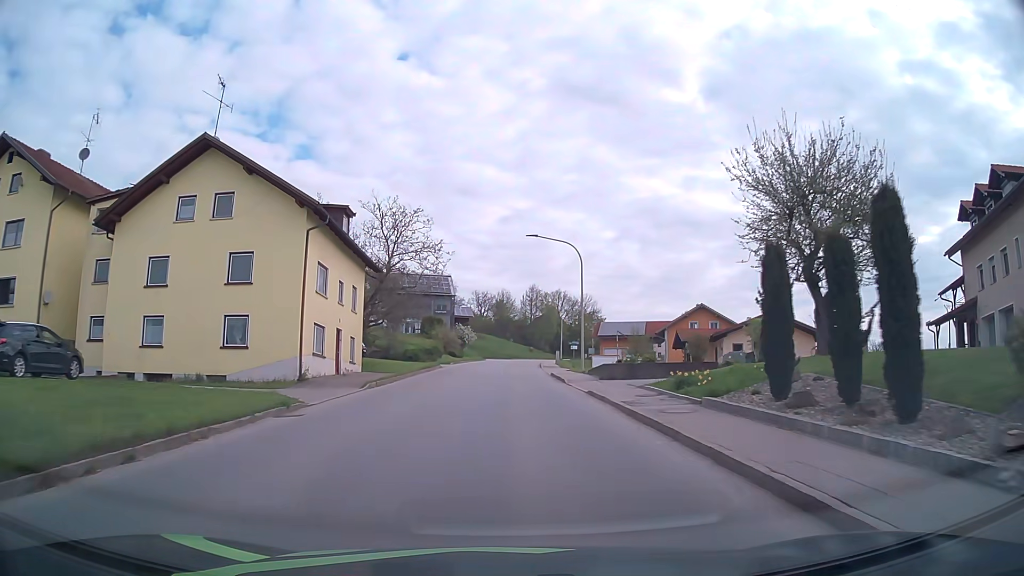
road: tertiary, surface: asphalt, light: Day
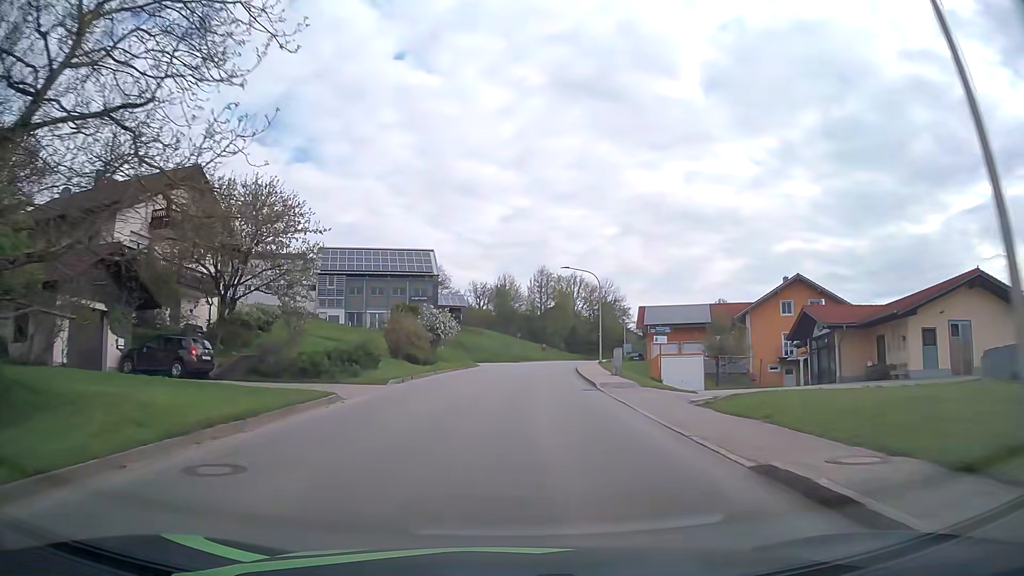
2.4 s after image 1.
(-0.2, +30.6) m; 0°
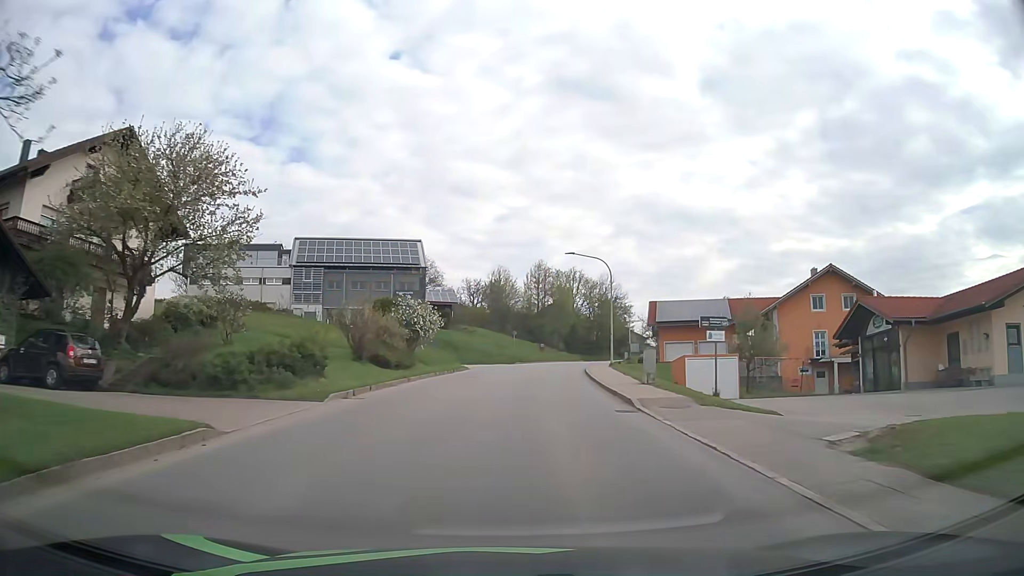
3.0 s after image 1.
(0.0, +7.7) m; 0°
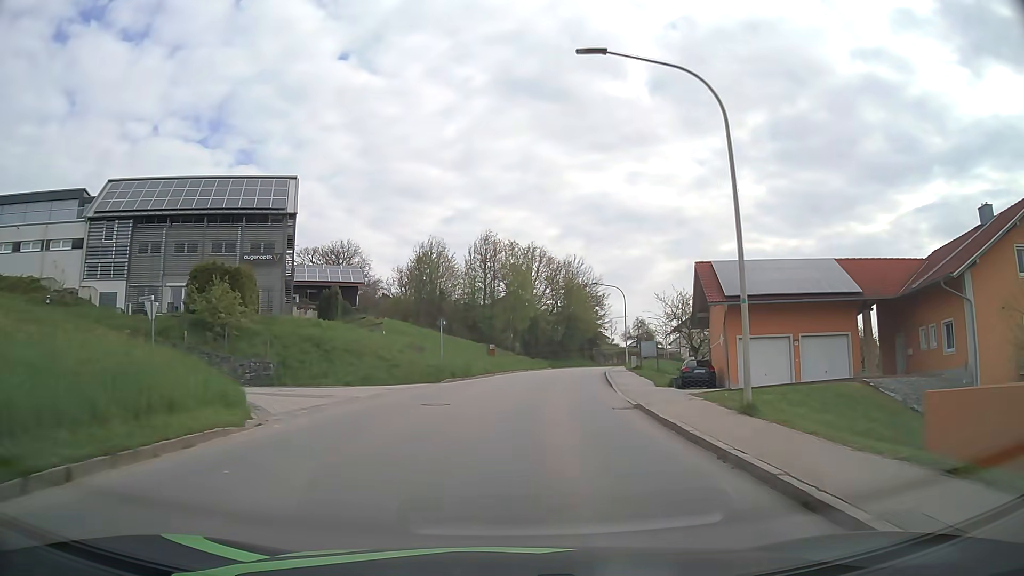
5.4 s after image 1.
(+1.0, +30.5) m; +5°
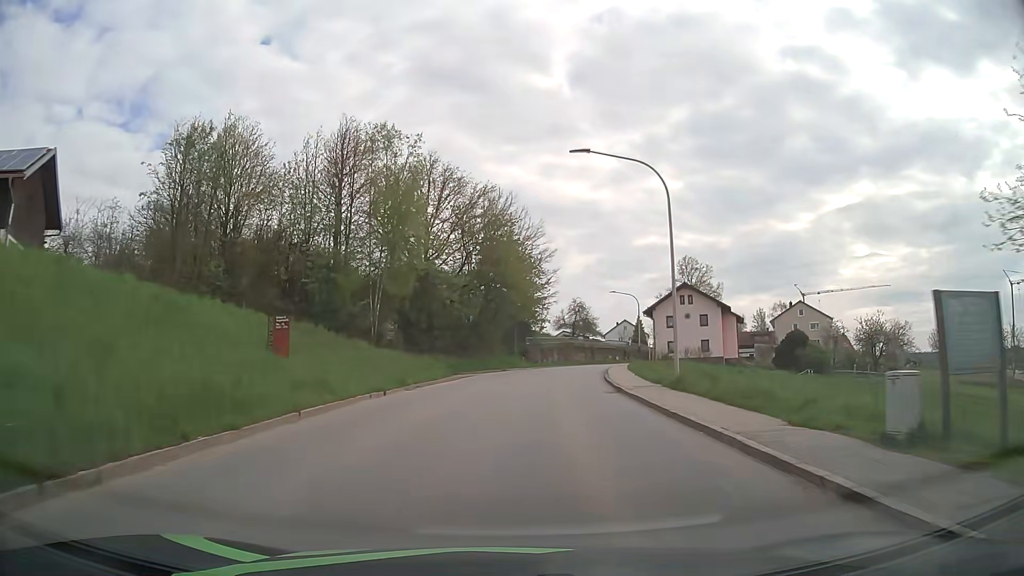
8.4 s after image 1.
(+2.3, +38.0) m; +7°
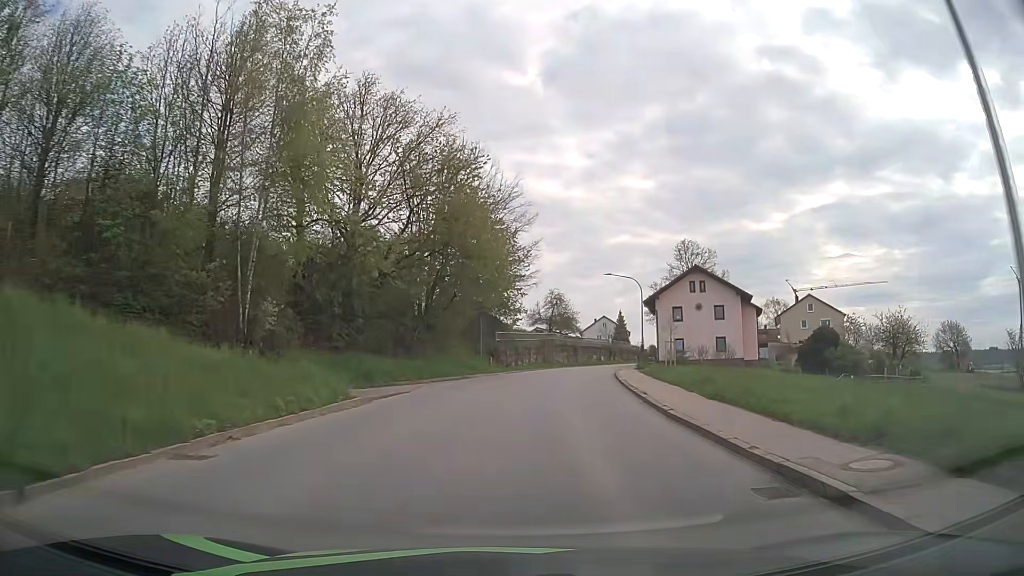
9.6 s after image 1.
(+0.4, +15.3) m; +3°
(0, +10) (+1, +20) (+1, +30) (+3, +40) (+5, +50) (+7, +59) (+10, +69) (+14, +78) (+17, +88) (+20, +97) m
